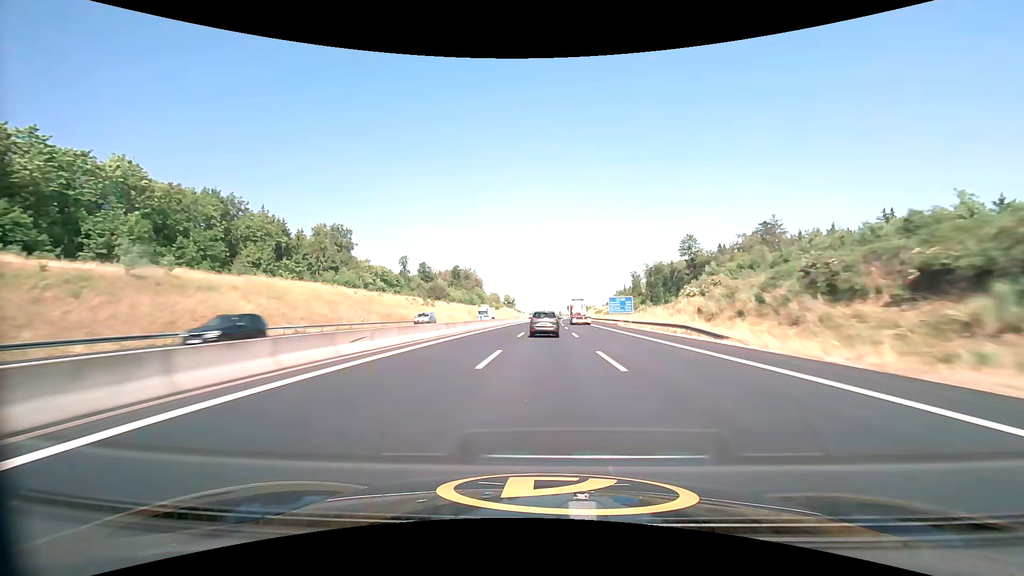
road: motorway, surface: asphalt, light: Day
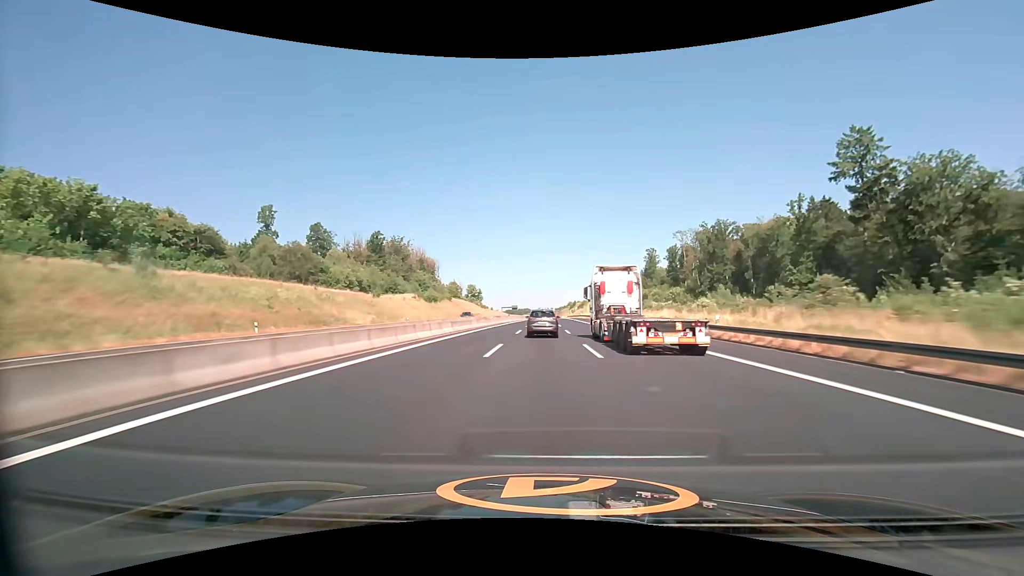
(+3.3, +121.9) m; +3°
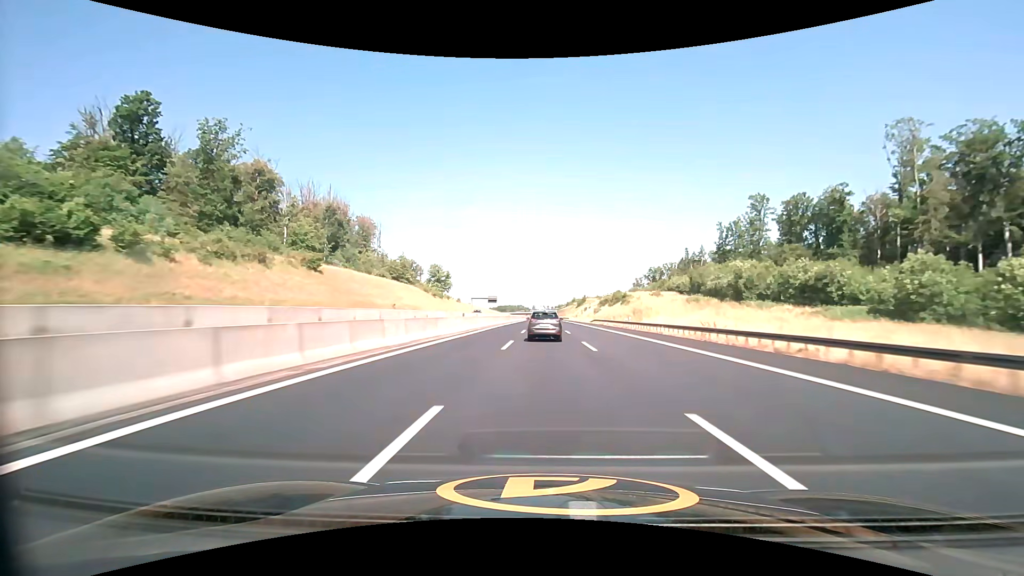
(+0.6, +121.5) m; 0°
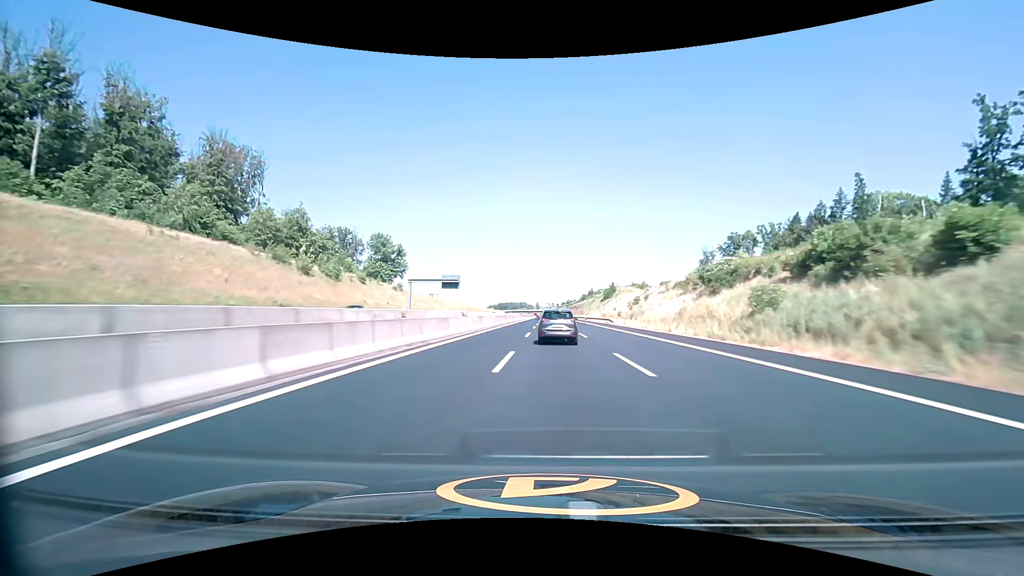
(0.0, +97.1) m; 0°
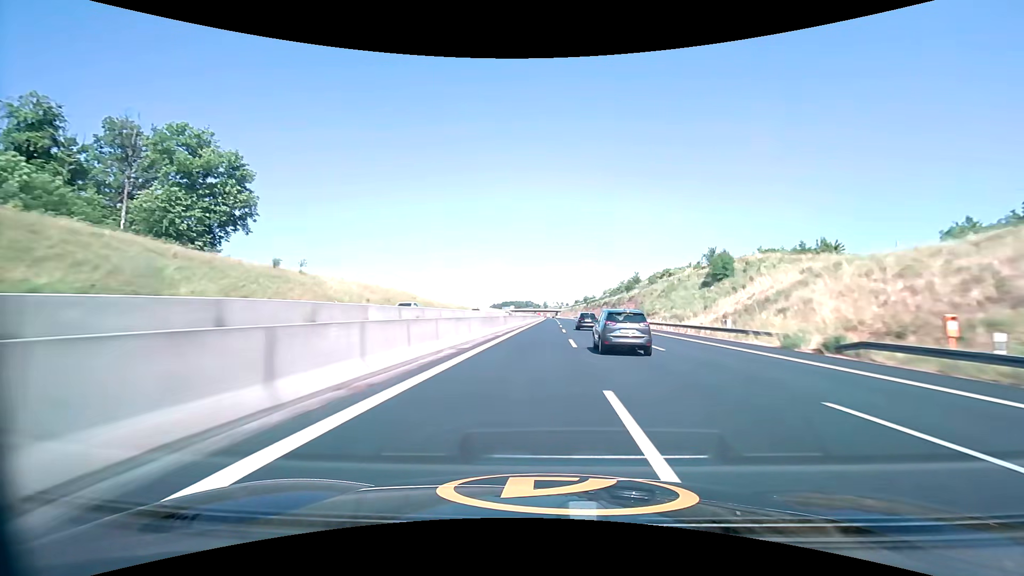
(-1.1, +98.2) m; -1°
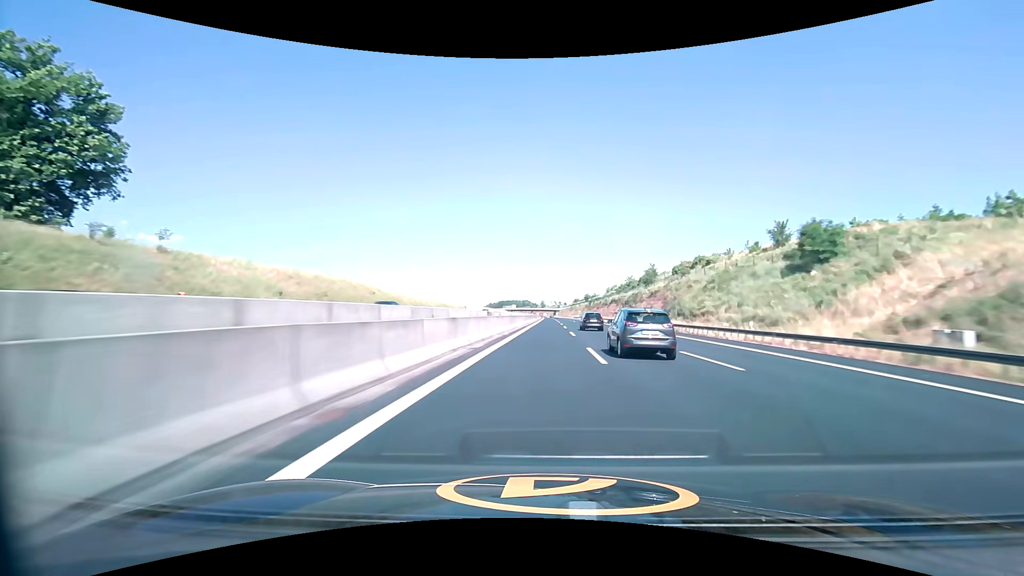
(+0.1, +24.8) m; 0°
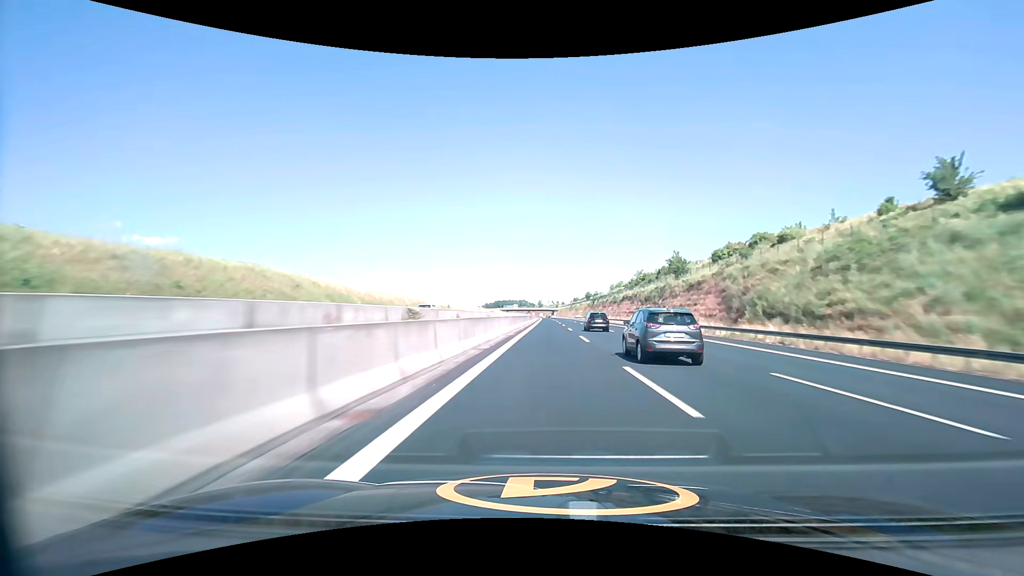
(+0.1, +24.9) m; 0°
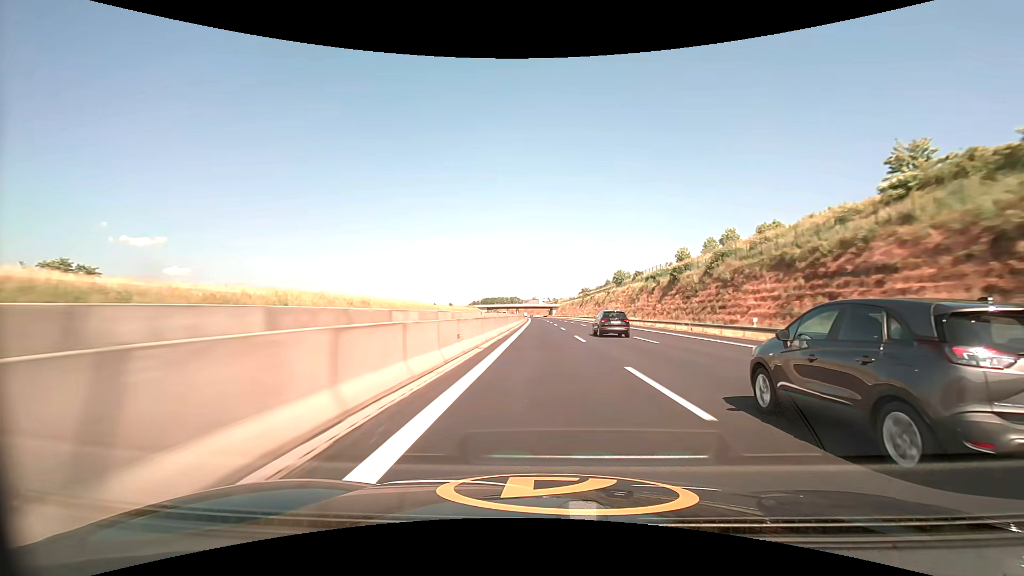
(+1.7, +125.7) m; +1°
(0, +10) (0, +20) (0, +30) (0, +40) (0, +50) (0, +60) (0, +70) (0, +80) (-1, +90) (-1, +100) m
